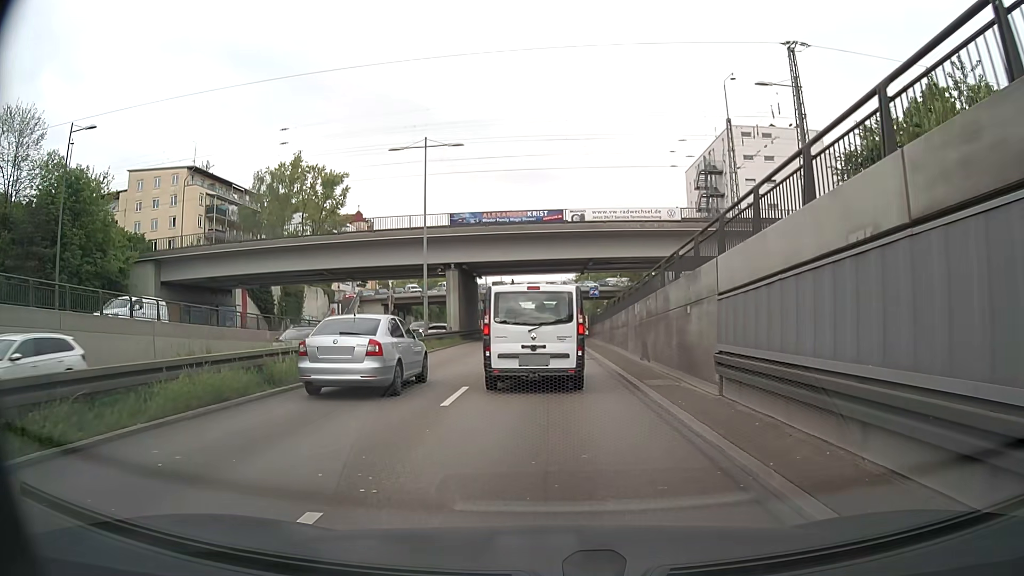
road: trunk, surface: asphalt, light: Day
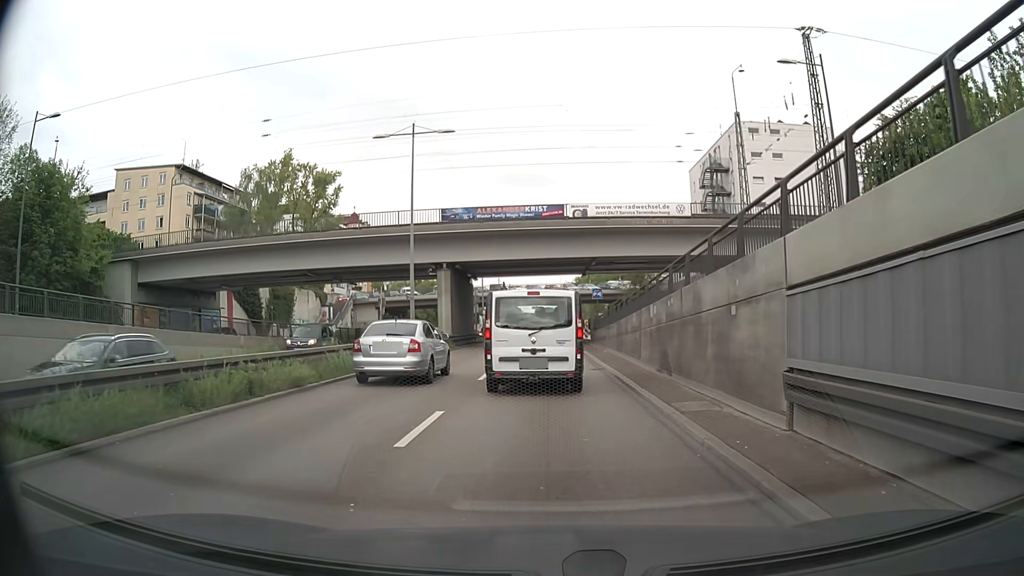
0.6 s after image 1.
(0.0, +3.3) m; 0°
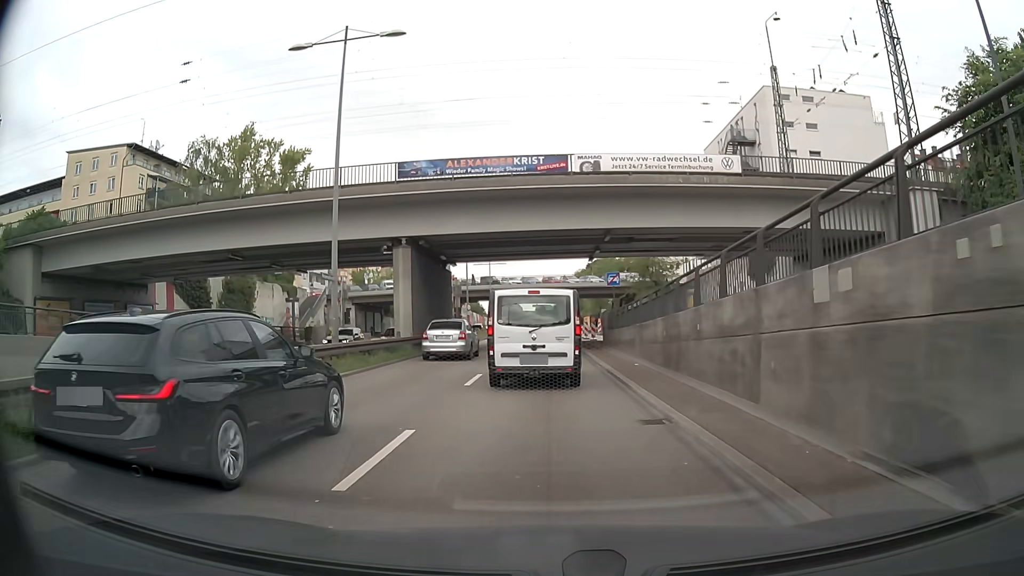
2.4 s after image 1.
(+0.1, +11.2) m; 0°
(0, +10) (0, +20) (0, +30) (0, +40) (0, +50) (0, +60) (0, +70) (0, +80) (0, +90) (0, +100) m
